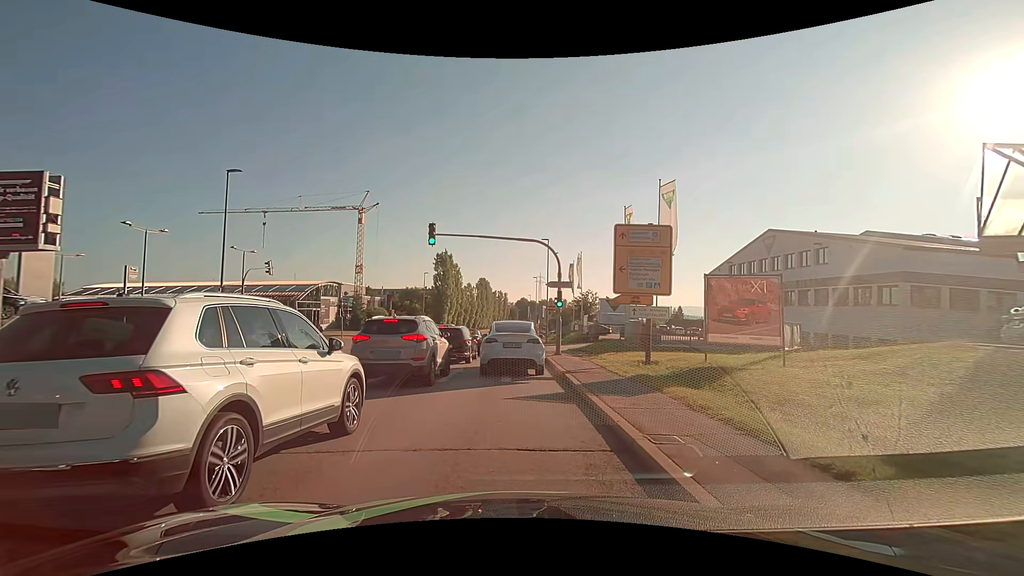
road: secondary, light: Day
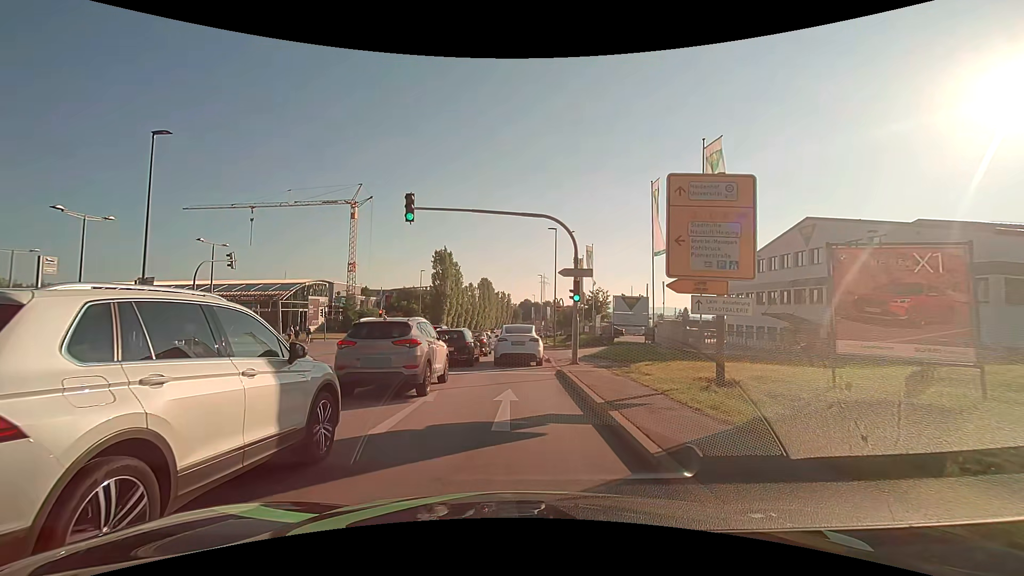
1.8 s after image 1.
(0.0, +6.2) m; -1°
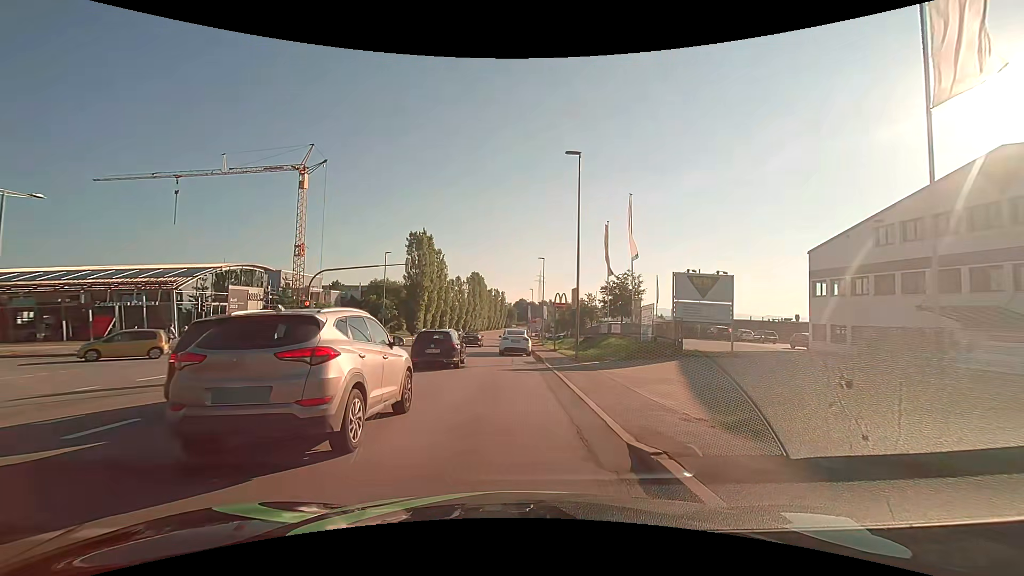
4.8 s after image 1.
(+0.1, +19.5) m; +1°
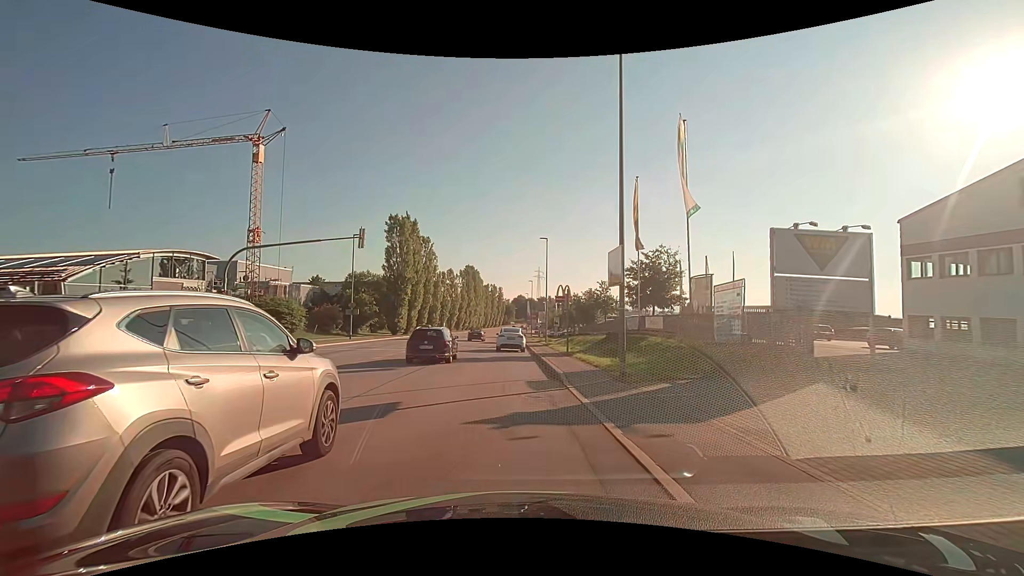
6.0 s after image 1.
(+0.1, +11.1) m; 0°
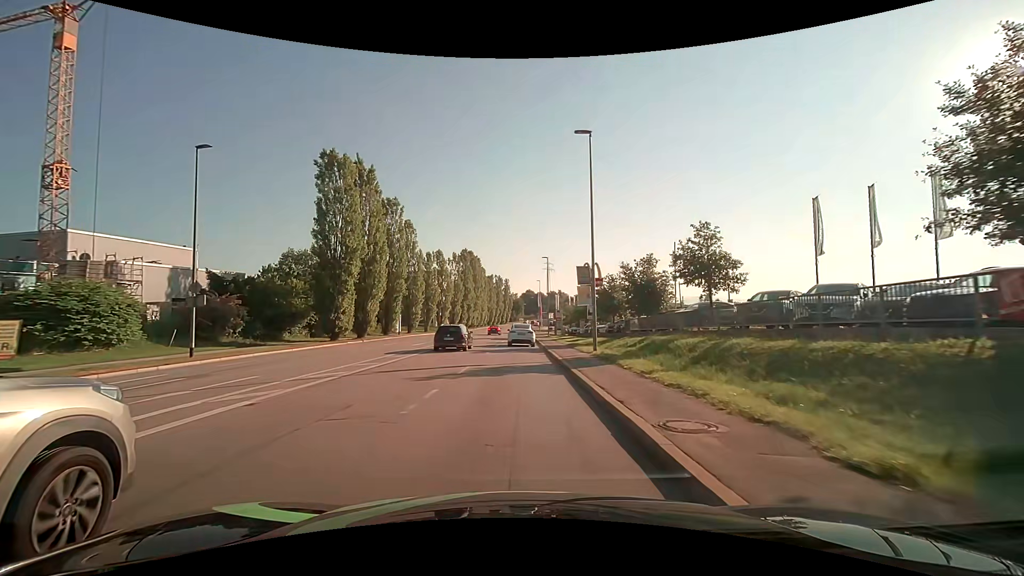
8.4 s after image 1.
(-0.3, +25.7) m; -1°
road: tertiary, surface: asphalt
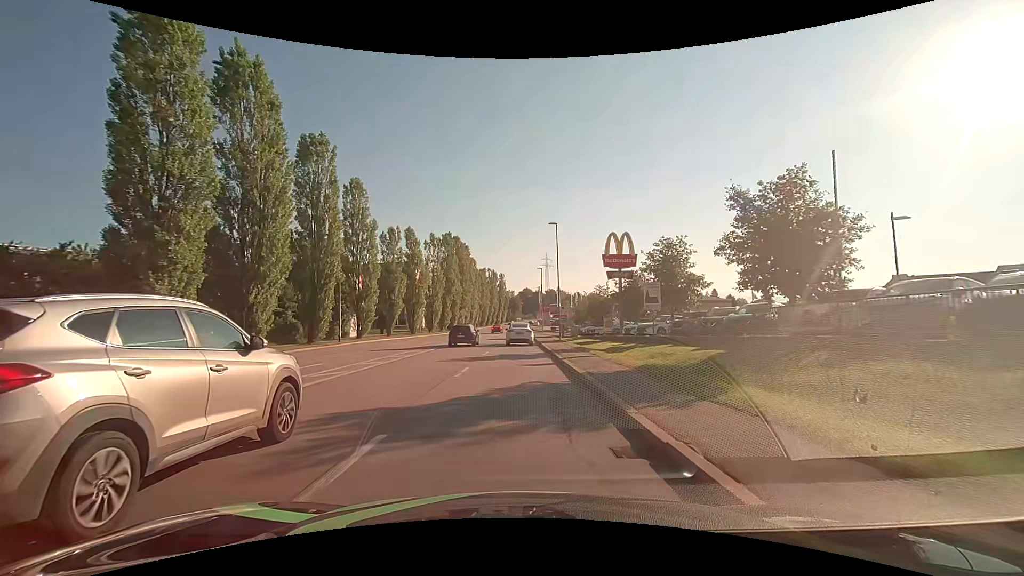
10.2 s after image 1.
(0.0, +20.8) m; 0°
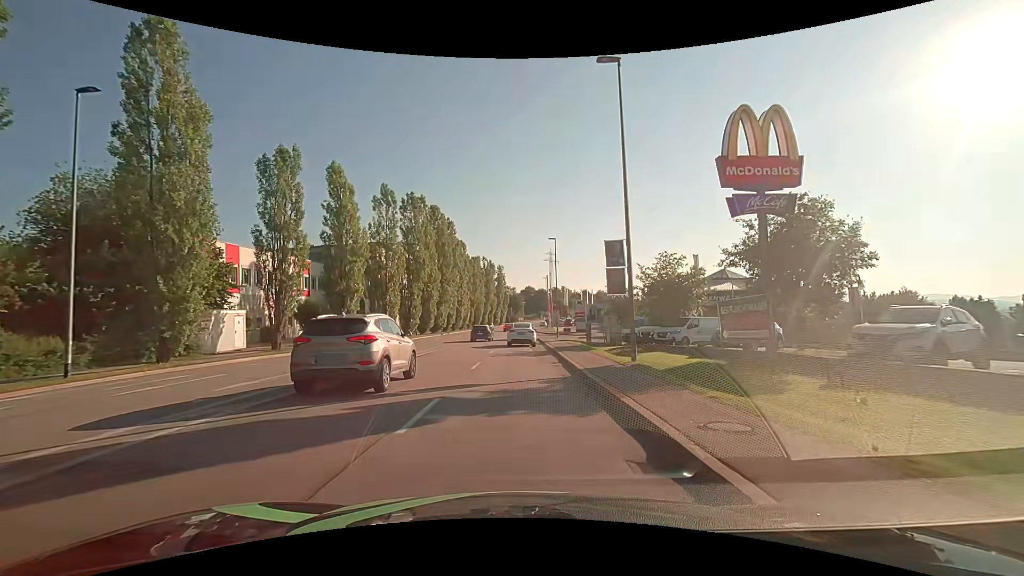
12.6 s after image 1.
(-0.1, +26.7) m; -1°
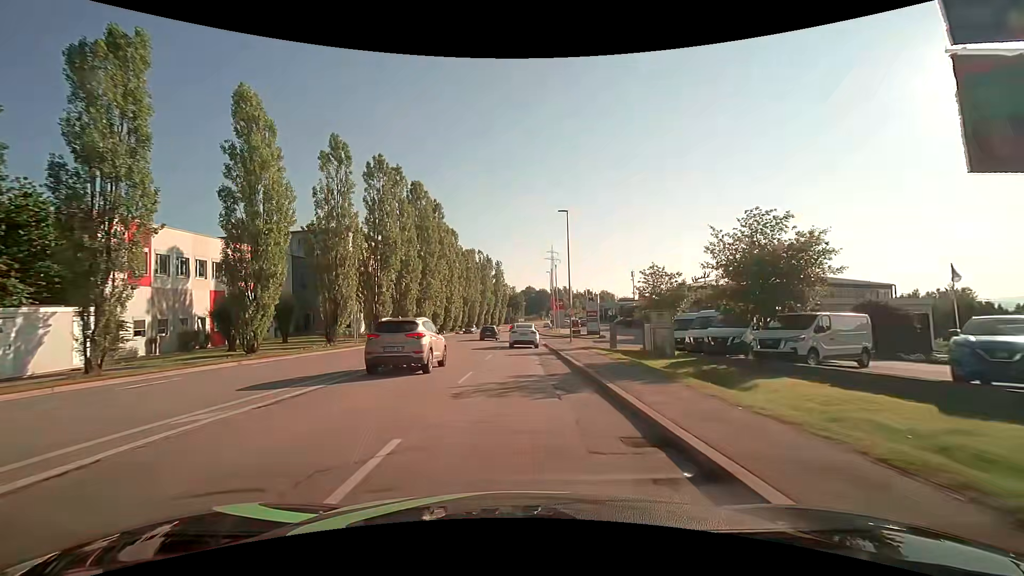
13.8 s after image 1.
(+0.1, +12.8) m; +1°
(0, +10) (0, +20) (0, +30) (0, +40) (0, +50) (+1, +60) (+1, +70) (+1, +80) (+2, +90) (+2, +100) m
